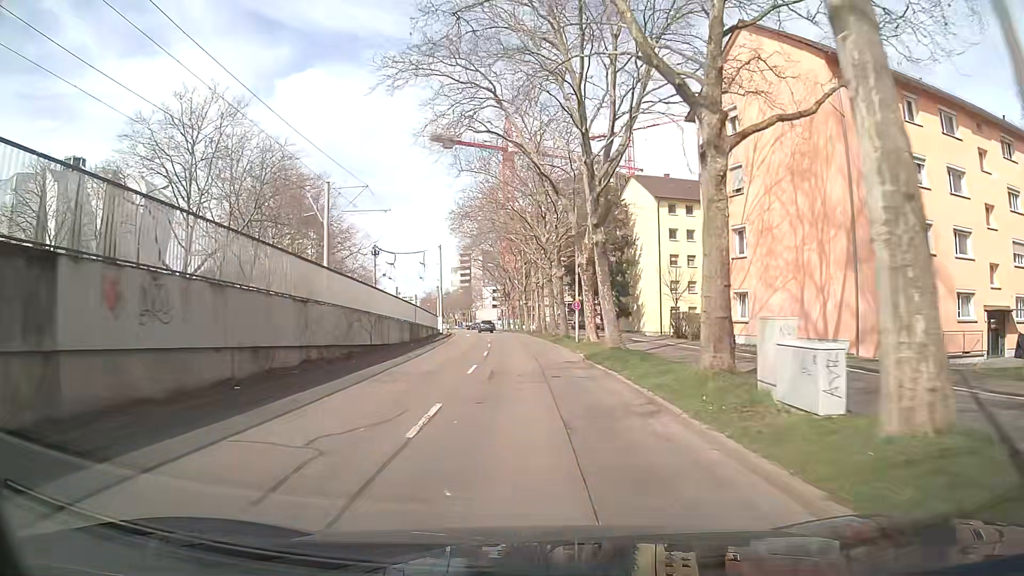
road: tertiary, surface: asphalt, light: Day
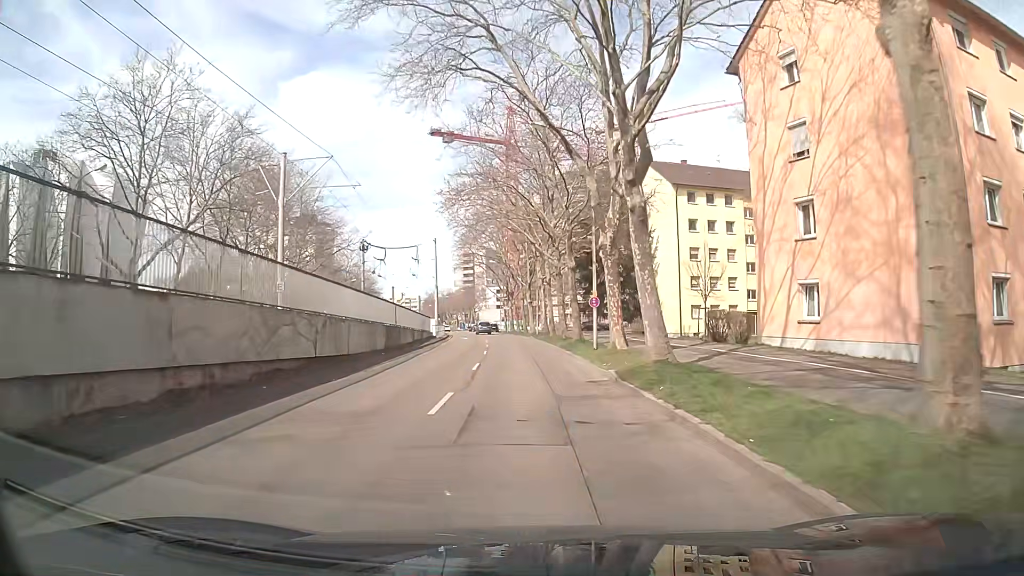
(+0.1, +7.1) m; +1°
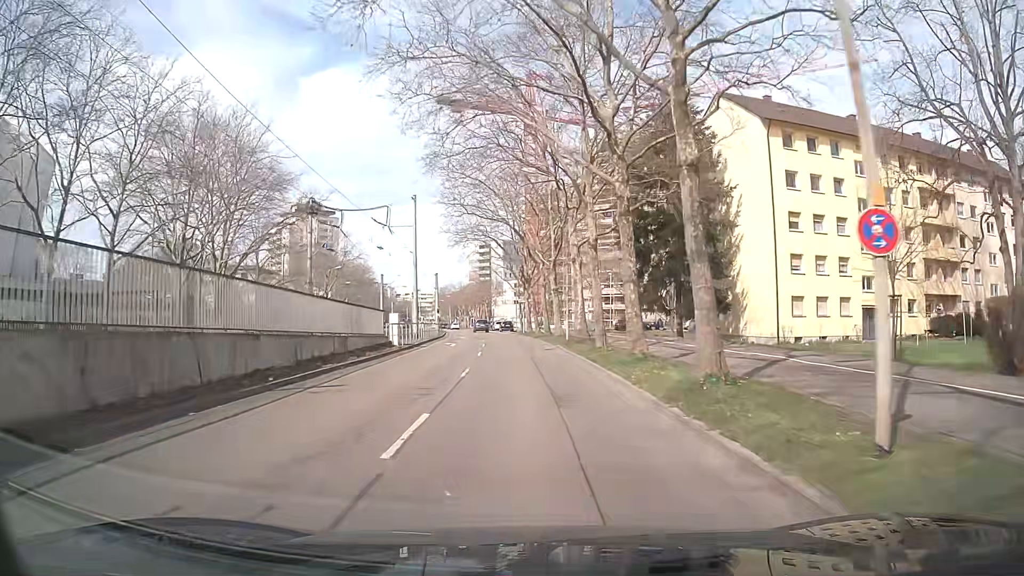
(-0.3, +21.2) m; 0°
(0, +10) (-1, +20) (-1, +30) (-2, +40) (-3, +50) (-4, +60) (-5, +70) (-7, +80) (-8, +90) (-10, +99) m
